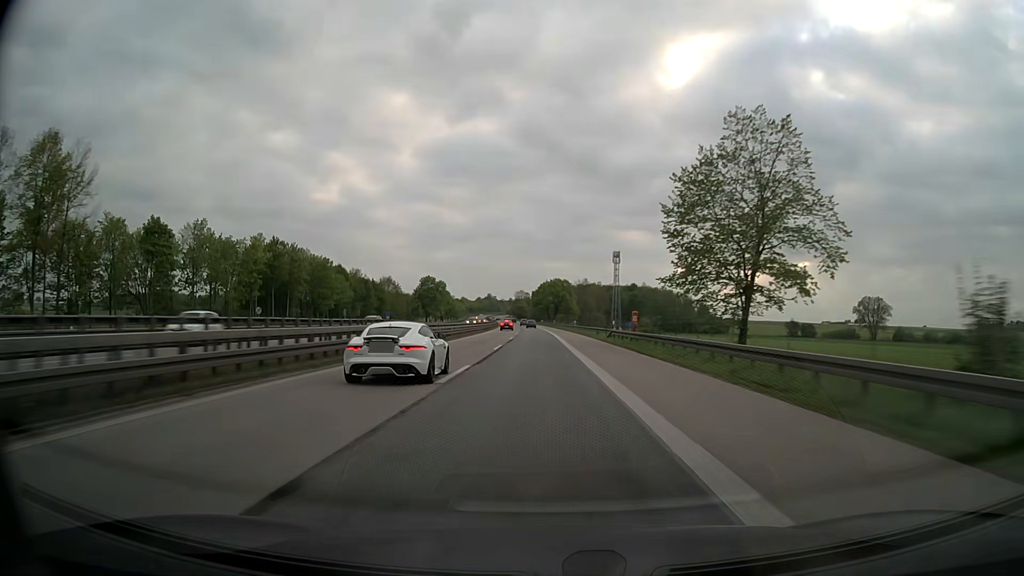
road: motorway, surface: asphalt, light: Day
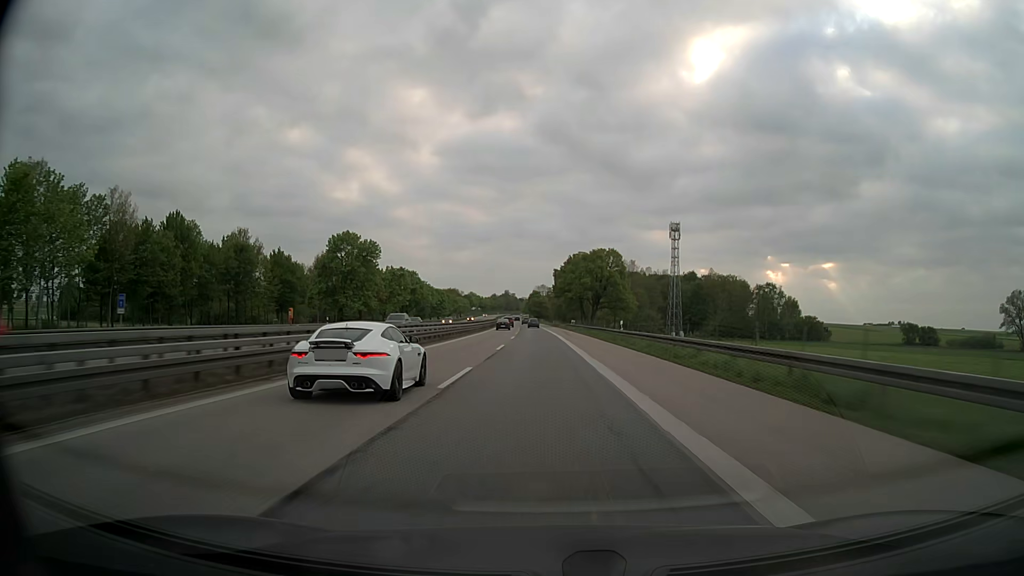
(-1.3, +90.9) m; -2°
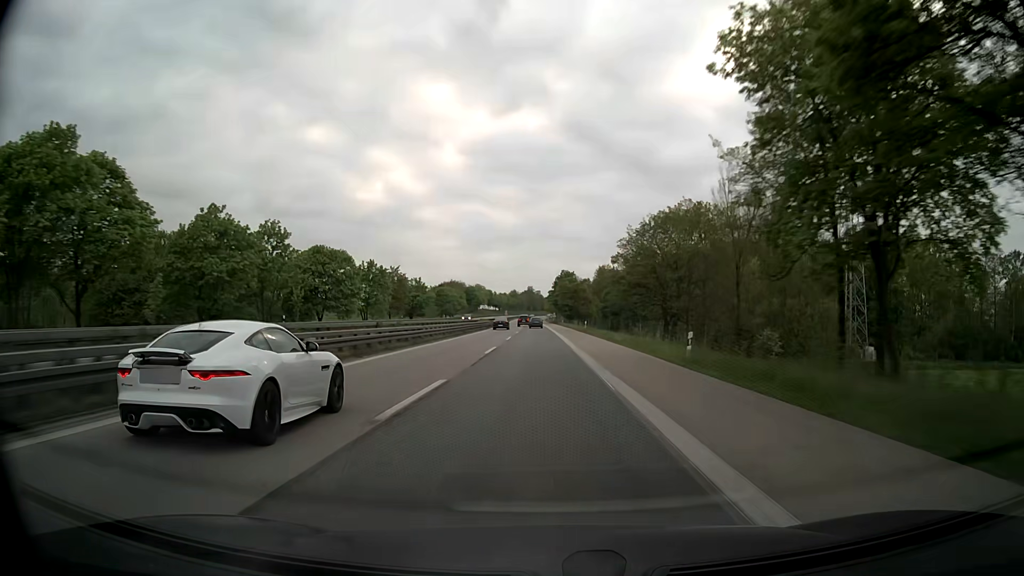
(-2.4, +111.2) m; -2°
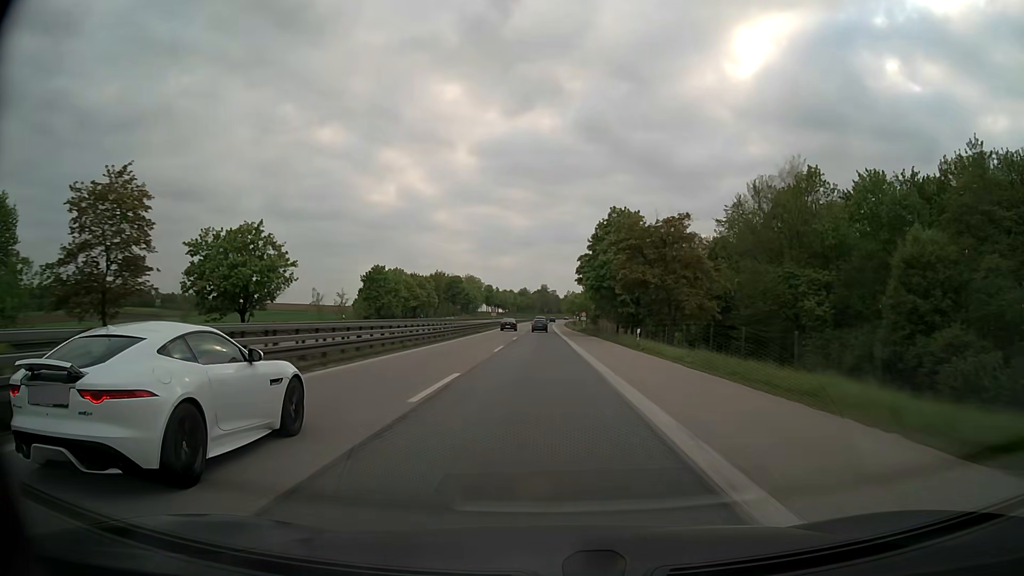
(-1.2, +86.3) m; -1°
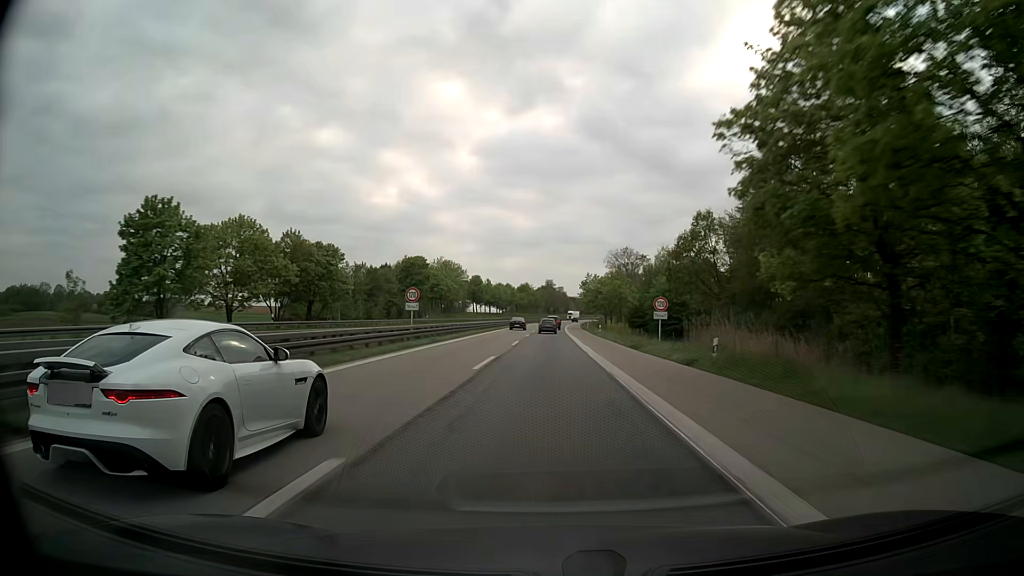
(-0.5, +63.9) m; -1°
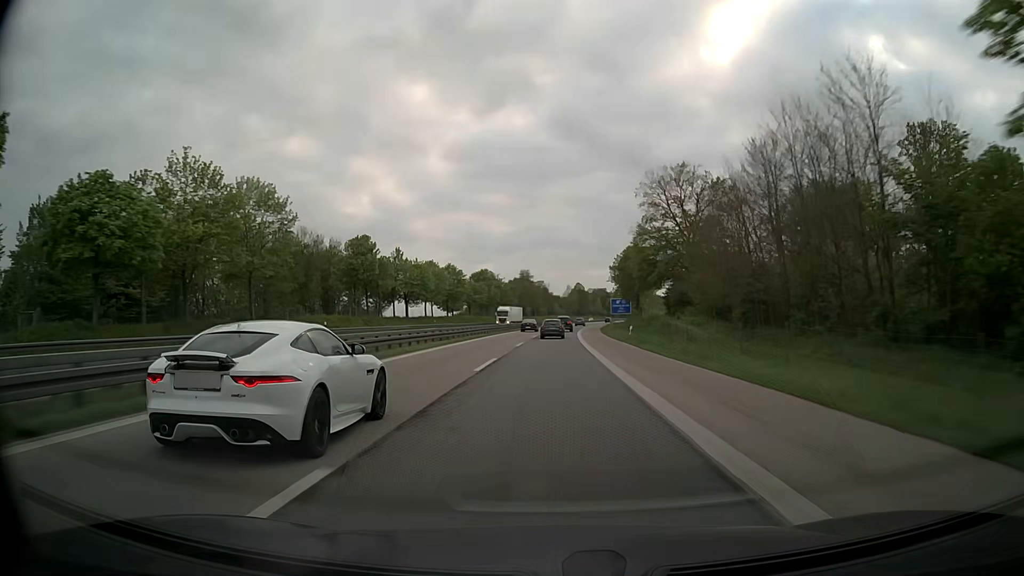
(+1.4, +106.6) m; +2°
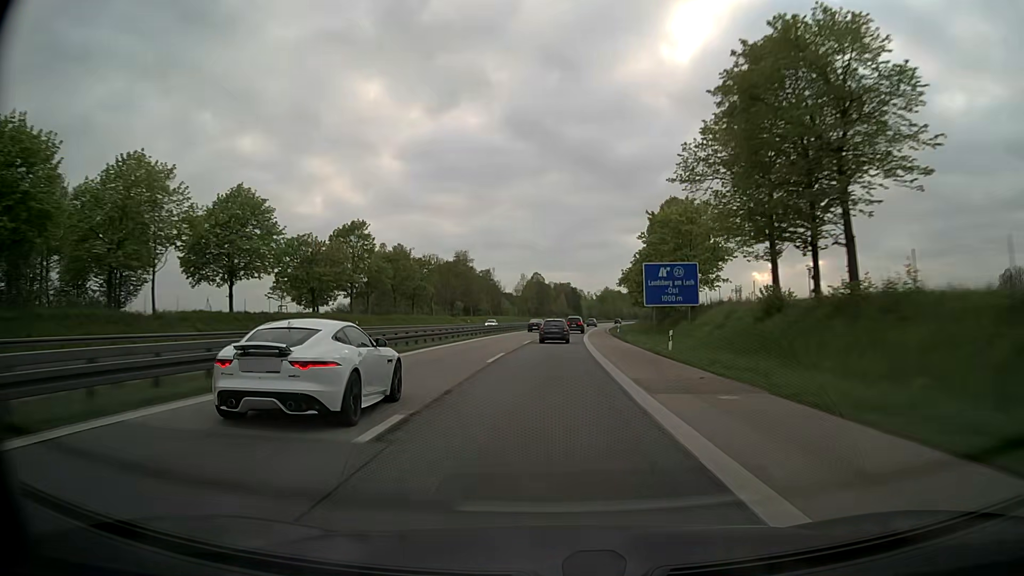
(+2.6, +85.6) m; +4°
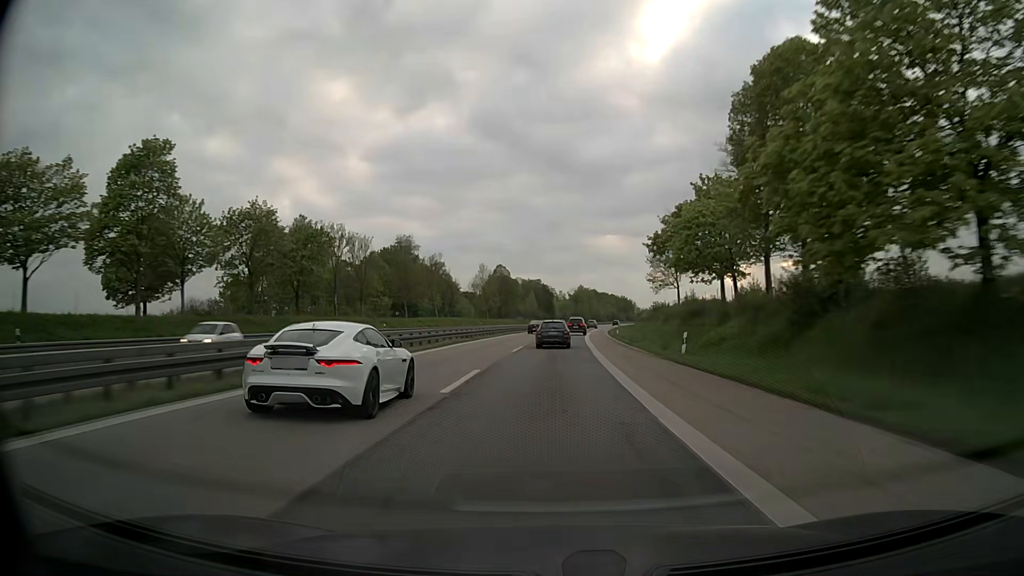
(+1.0, +43.3) m; +3°
(0, +10) (0, +20) (0, +30) (+1, +40) (+1, +50) (+2, +60) (+2, +70) (+3, +80) (+3, +90) (+4, +100) m
